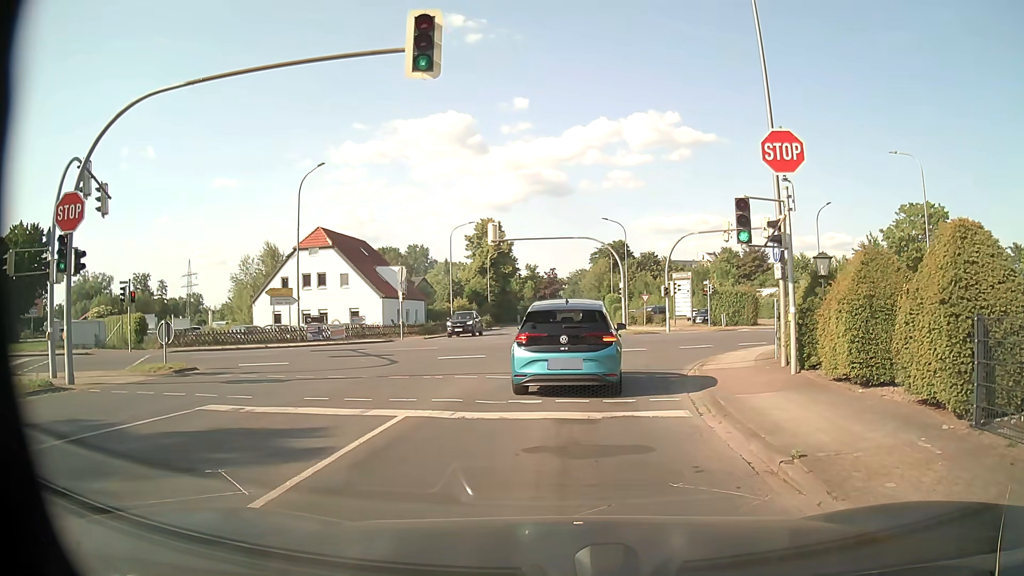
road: unclassified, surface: asphalt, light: Day
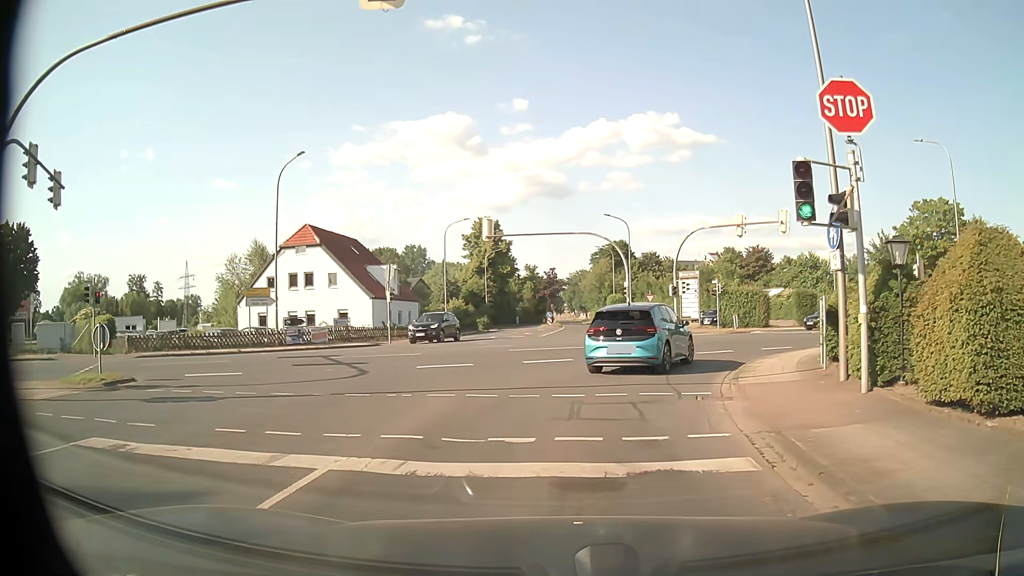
(0.0, +3.2) m; 0°
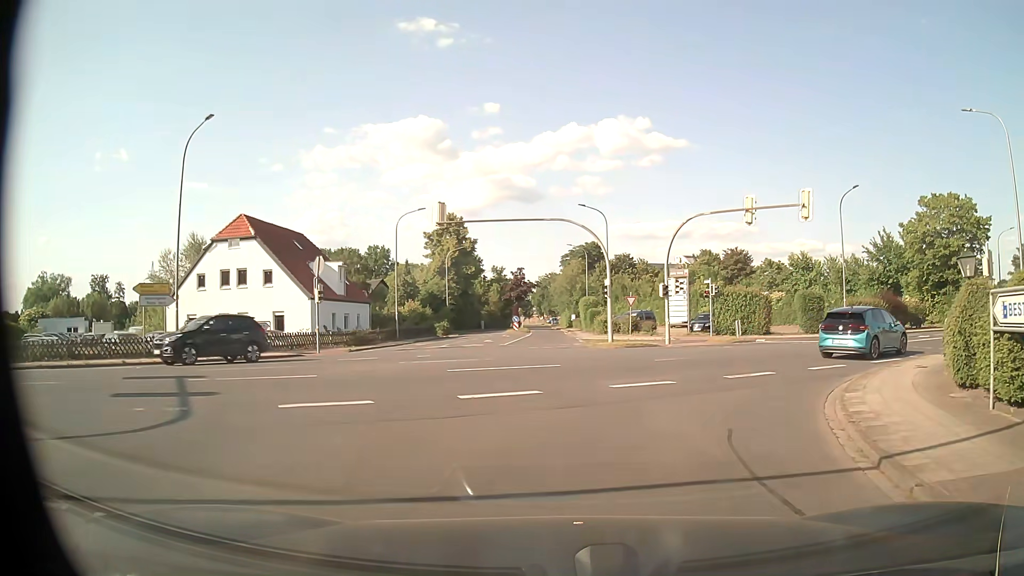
(+0.1, +7.4) m; +2°
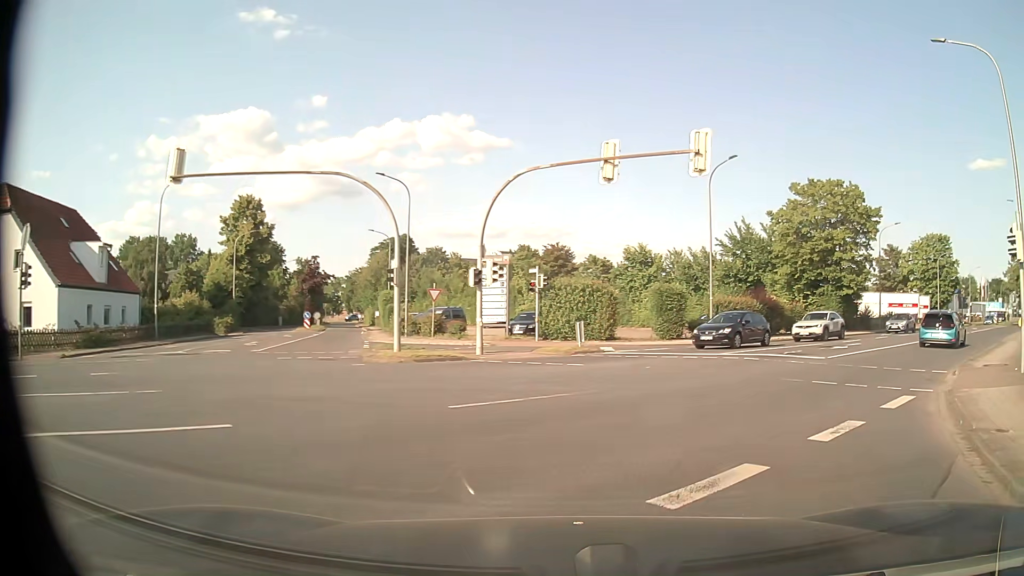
(+1.1, +10.1) m; +15°
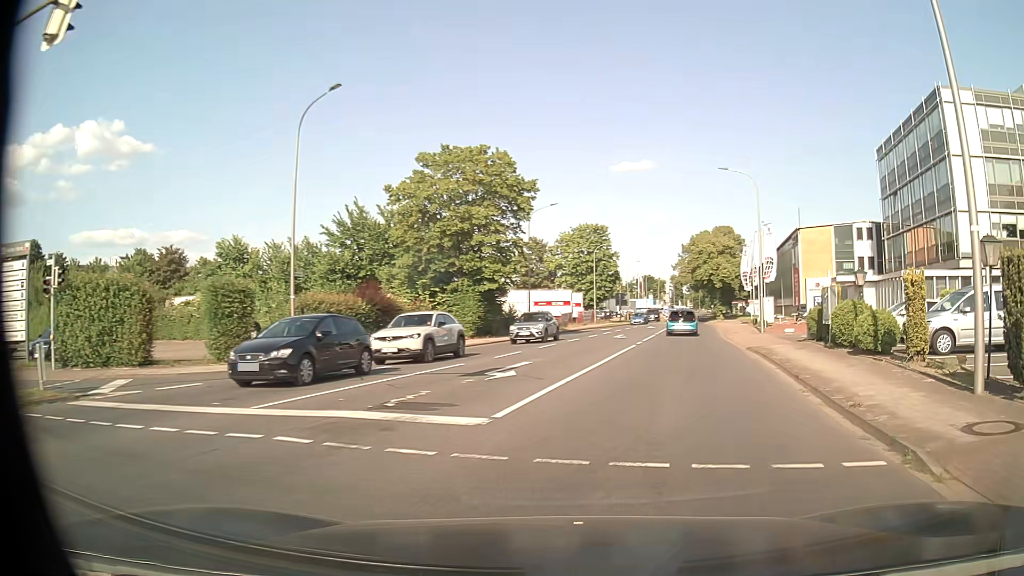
(+3.4, +11.6) m; +32°
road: tertiary
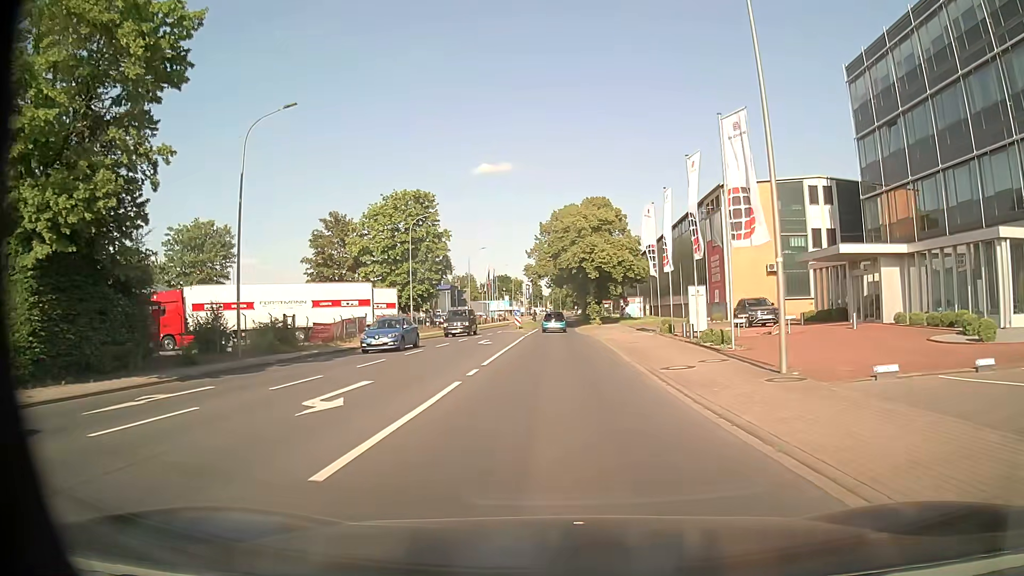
(+4.7, +25.8) m; +13°
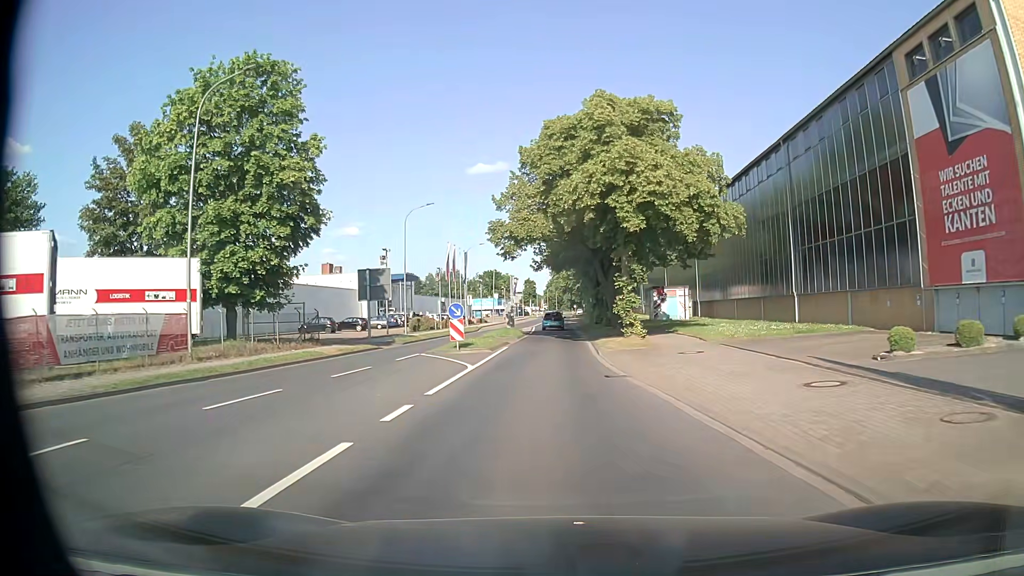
(+0.1, +33.7) m; 0°
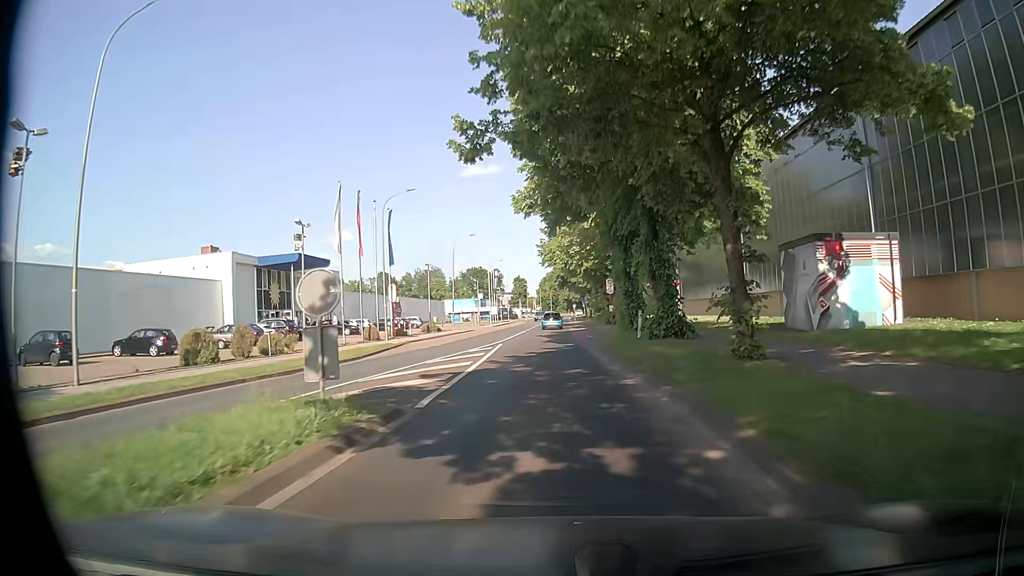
(0.0, +36.3) m; +1°
(0, +10) (0, +20) (-1, +30) (-1, +40) (-1, +50) (-1, +60) (-1, +70) (-1, +80) (-1, +90) (-1, +100) m
